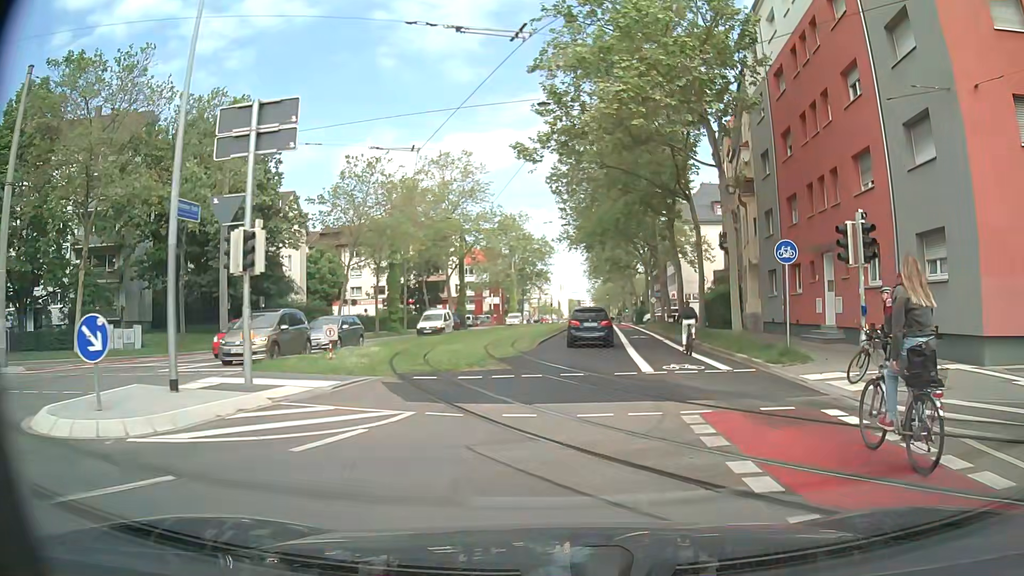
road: secondary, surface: asphalt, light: Day
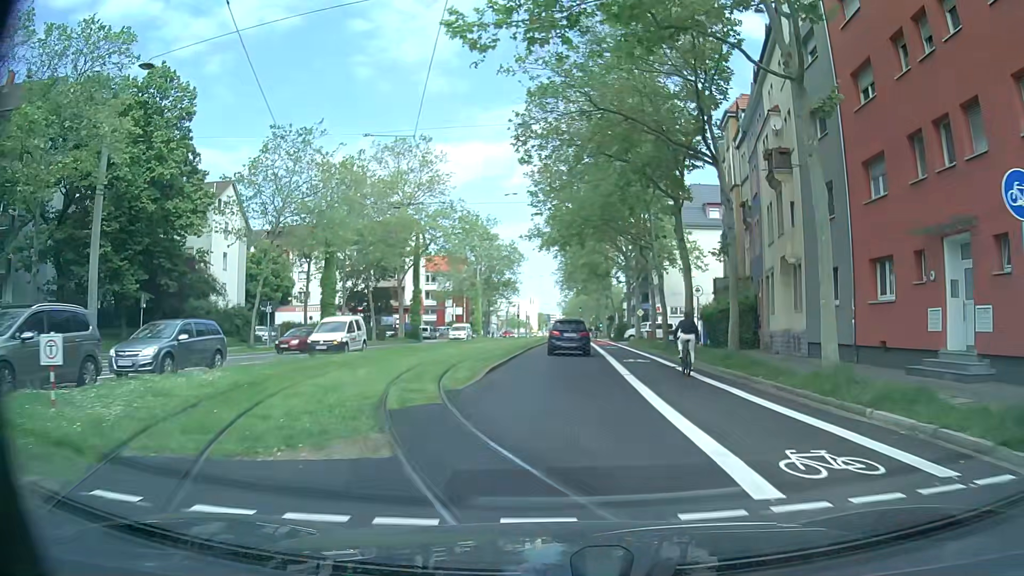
(+0.2, +10.5) m; +1°
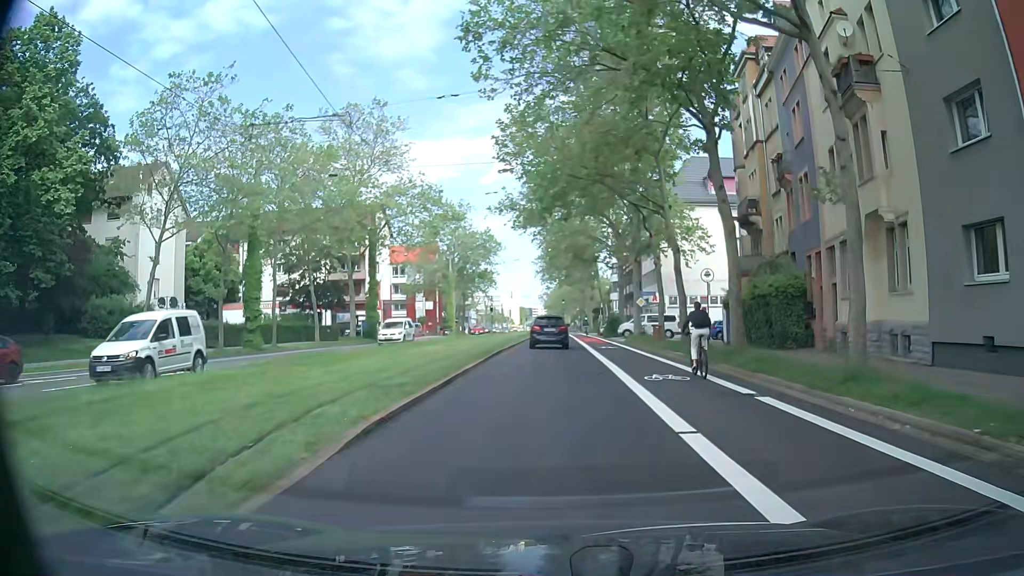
(+0.4, +10.5) m; +3°
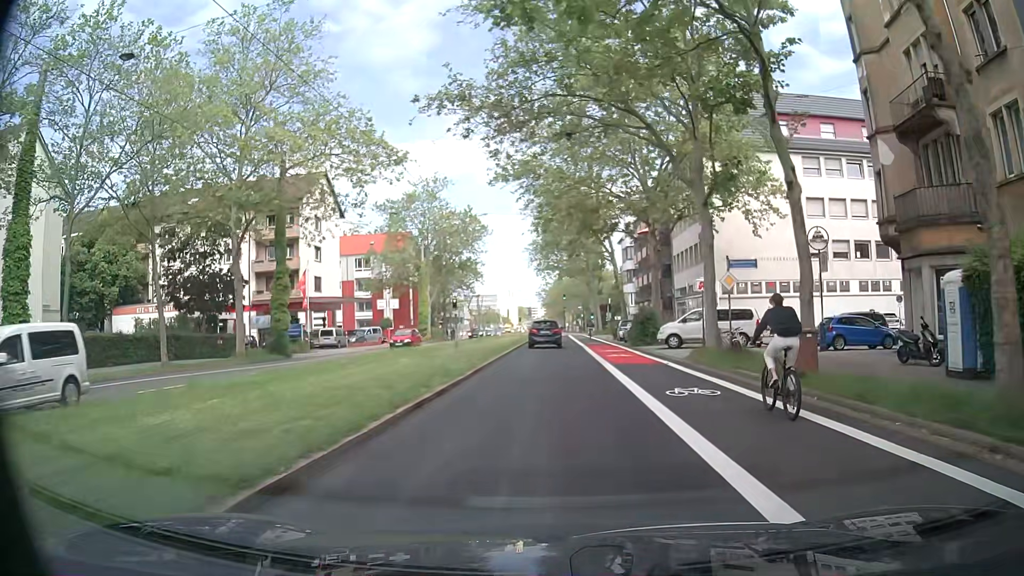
(-0.1, +21.1) m; 0°
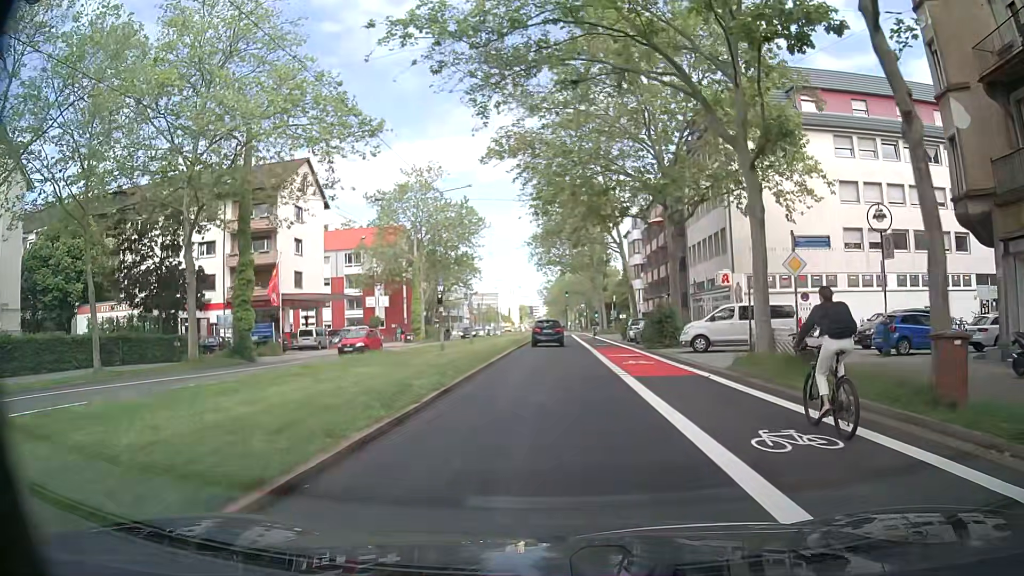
(0.0, +5.5) m; 0°
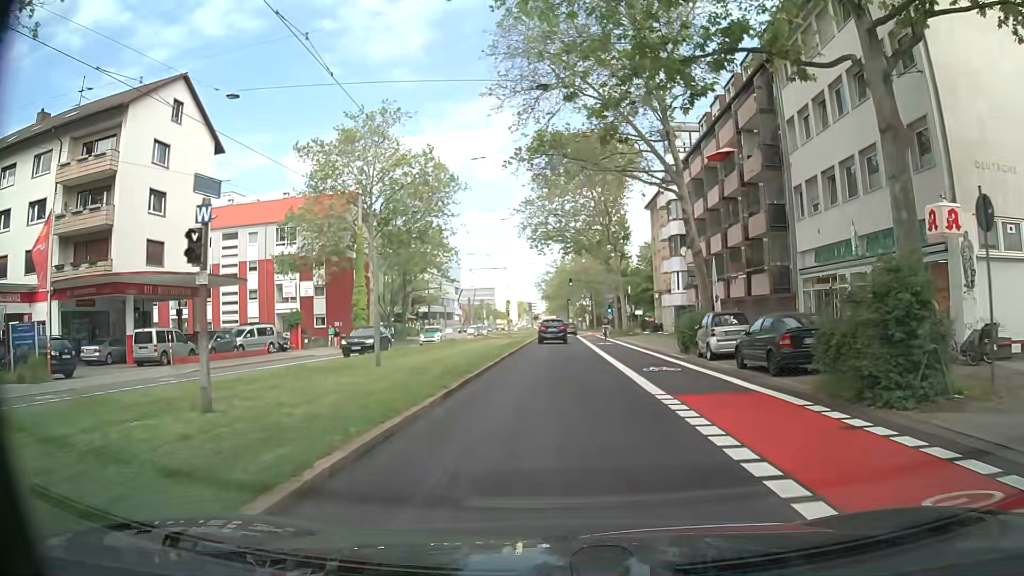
(0.0, +22.8) m; 0°
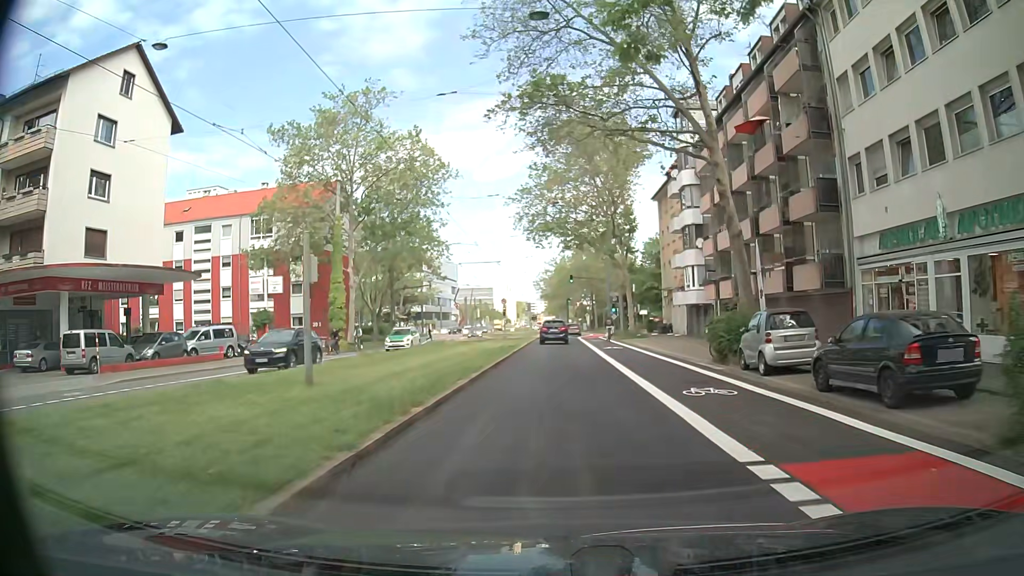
(0.0, +5.8) m; +1°
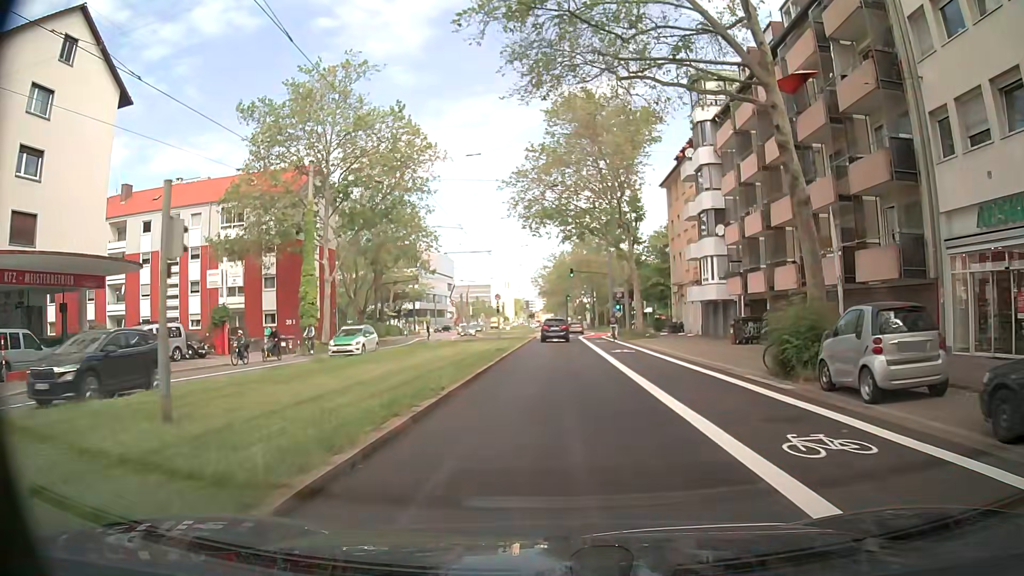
(-0.1, +5.8) m; -1°
